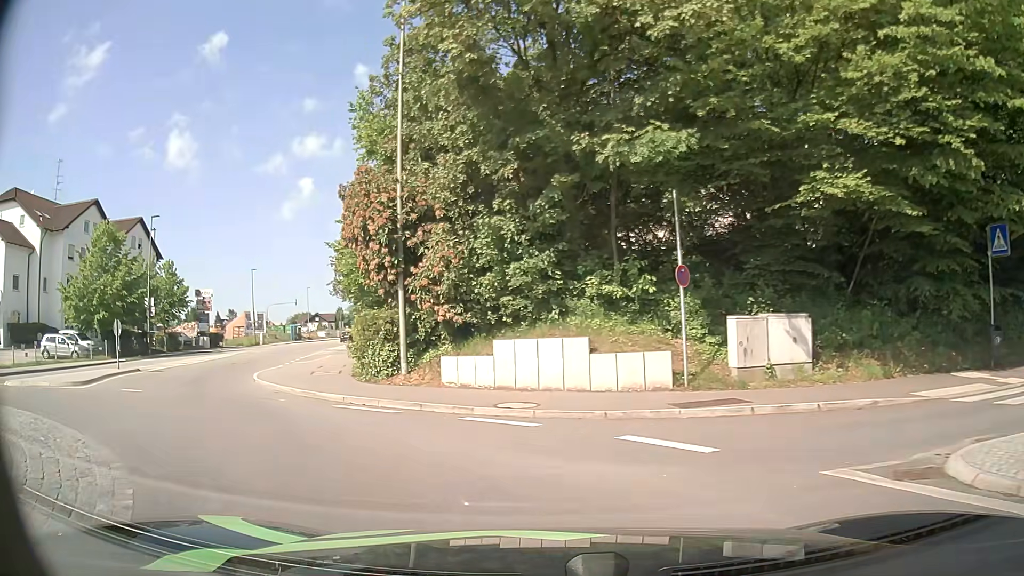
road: tertiary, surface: asphalt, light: Day
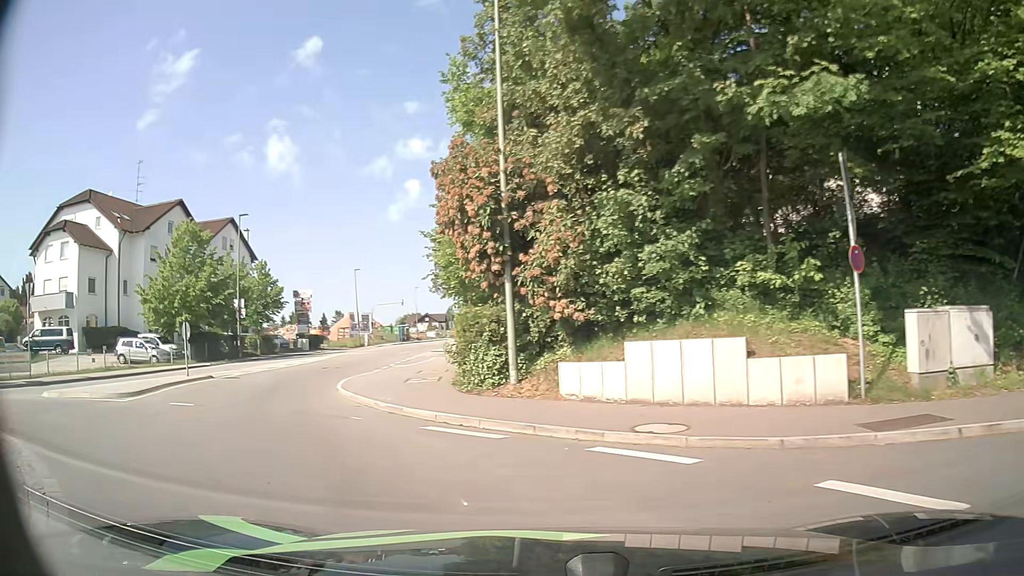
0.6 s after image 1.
(-0.2, +2.7) m; -9°
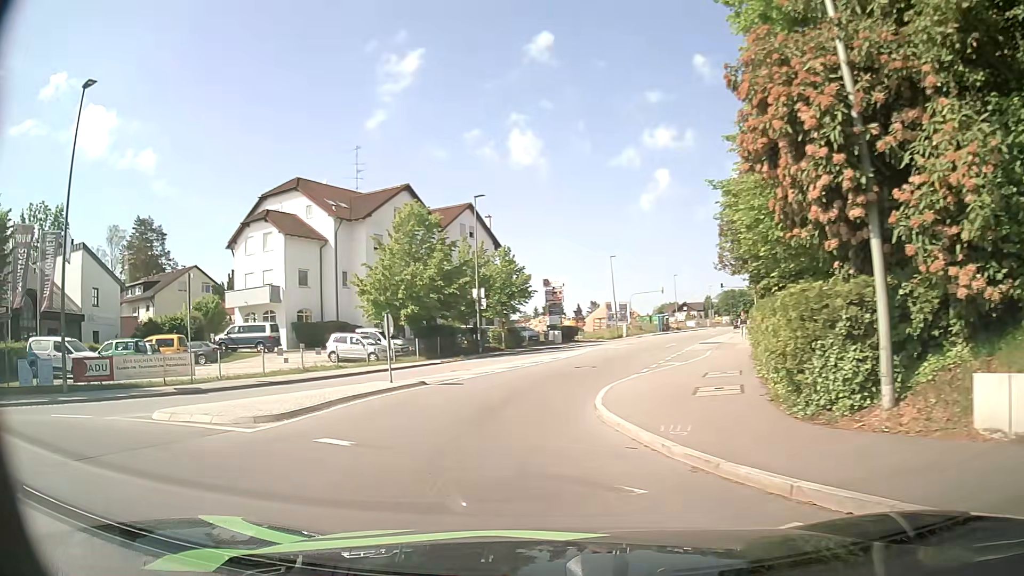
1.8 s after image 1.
(-1.0, +5.2) m; -23°
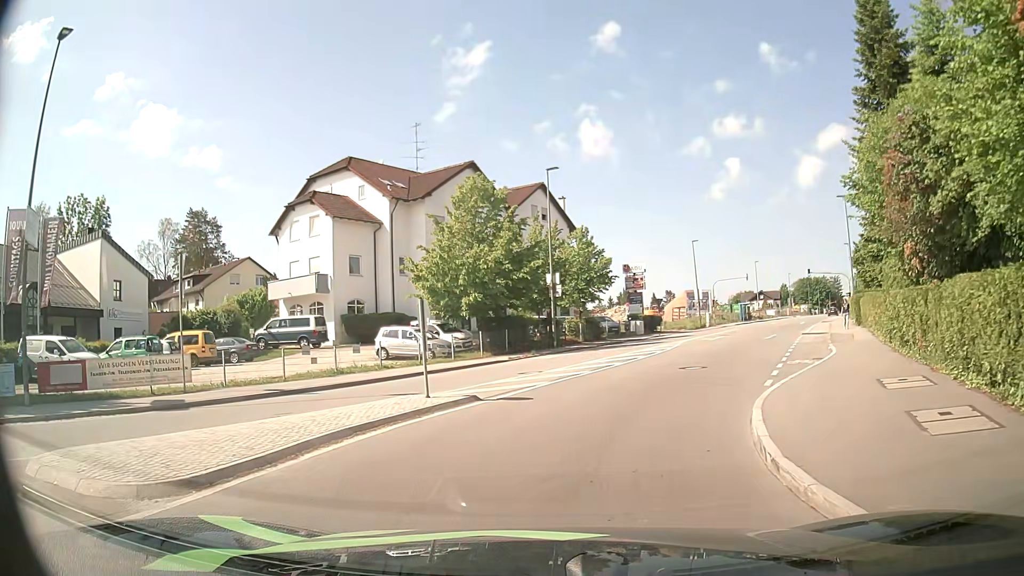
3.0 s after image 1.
(-0.3, +5.4) m; -5°
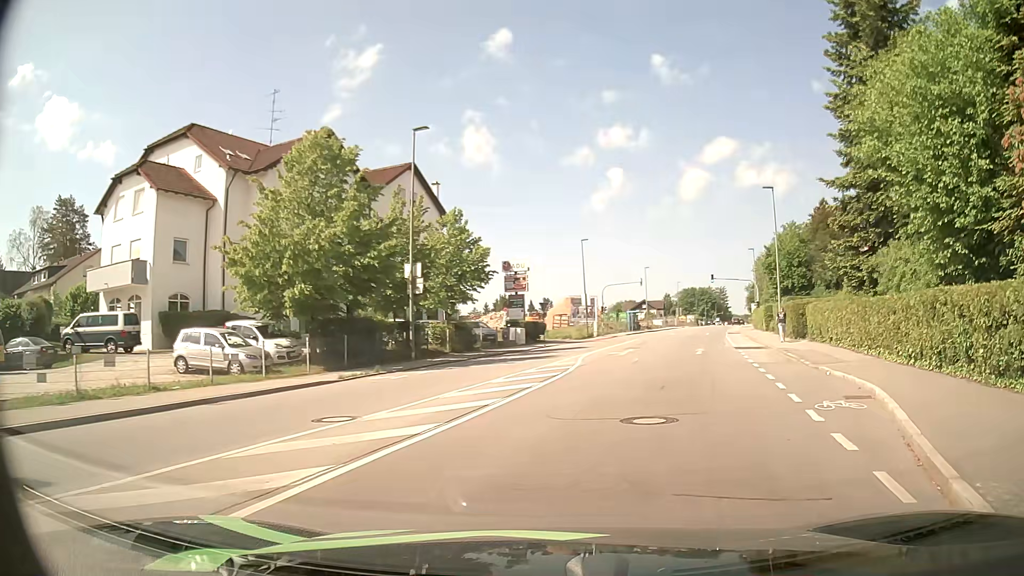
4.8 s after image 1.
(+0.5, +9.1) m; +11°
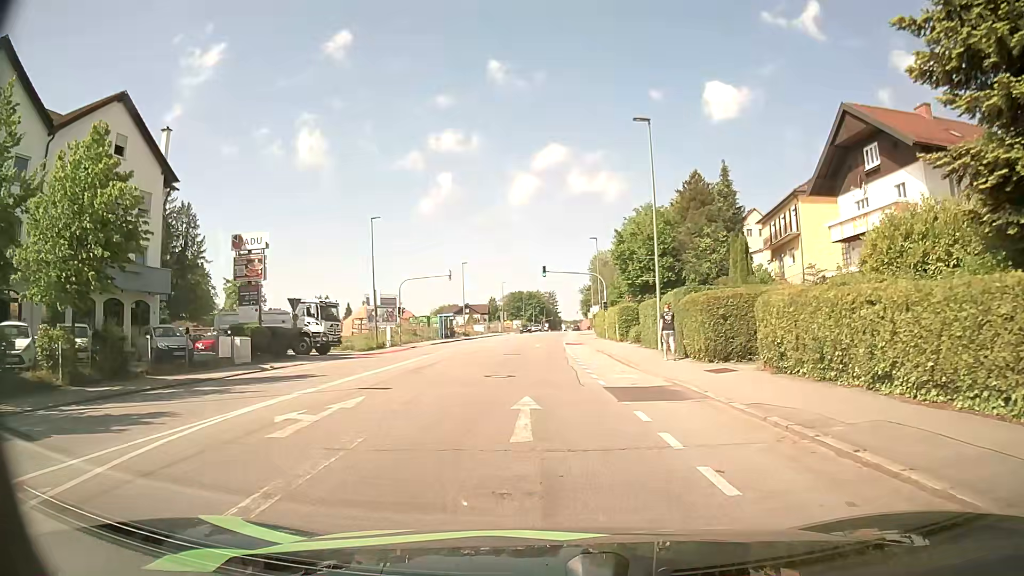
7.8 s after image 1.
(+3.5, +17.7) m; +15°
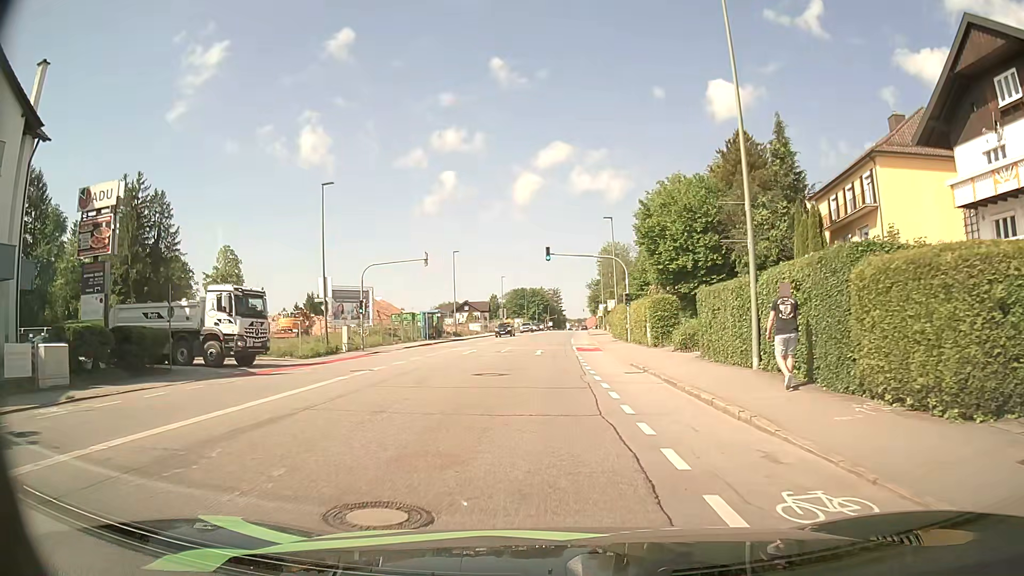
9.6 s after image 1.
(-0.2, +13.1) m; -1°
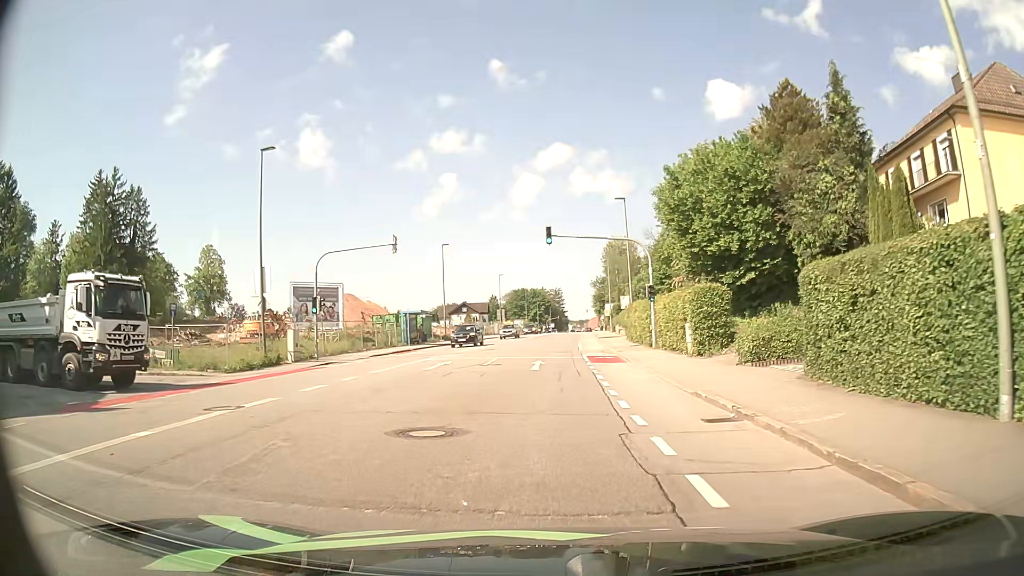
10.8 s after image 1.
(0.0, +9.5) m; 0°
(0, +10) (0, +20) (0, +30) (0, +40) (+1, +50) (+2, +60) (+3, +70) (+4, +80) (+4, +90) (+5, +100) m
